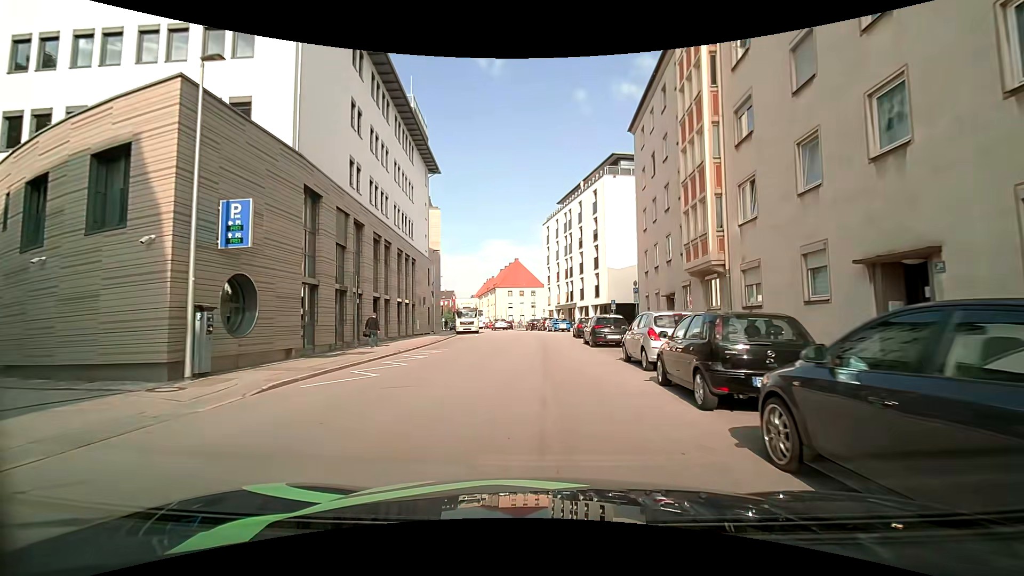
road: tertiary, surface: asphalt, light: Day
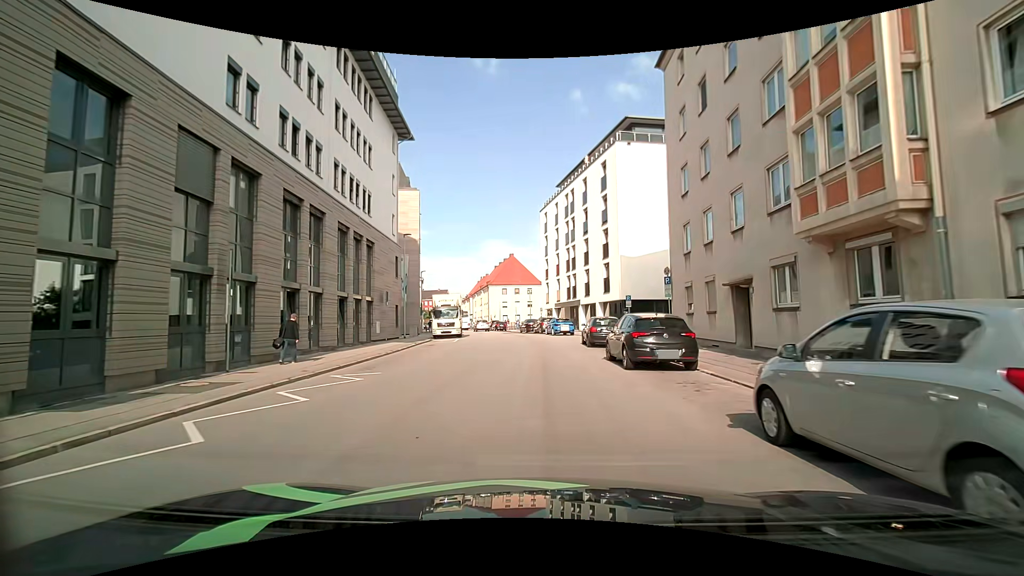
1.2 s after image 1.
(+0.1, +9.6) m; +1°
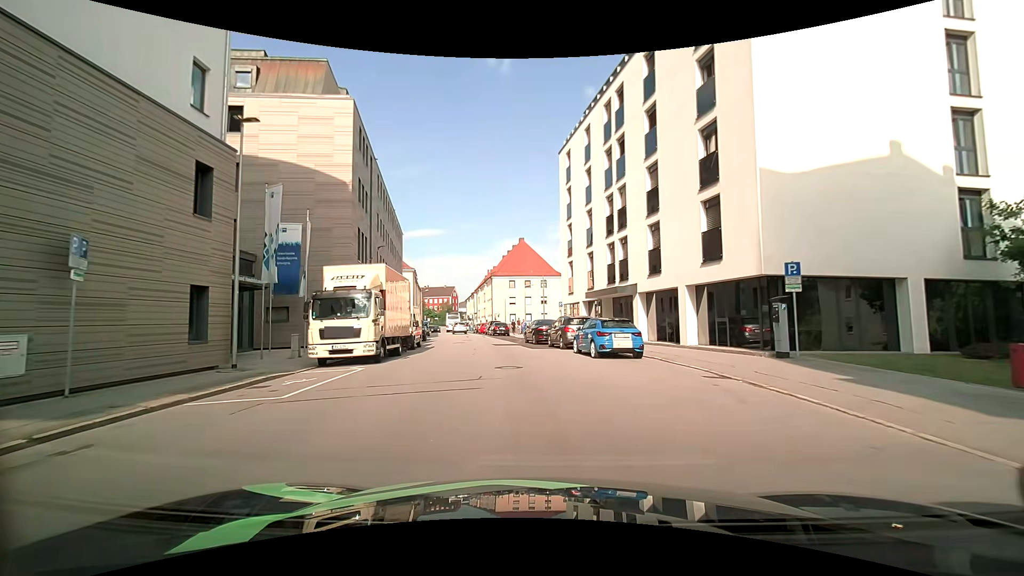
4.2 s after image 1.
(-0.3, +23.0) m; -2°
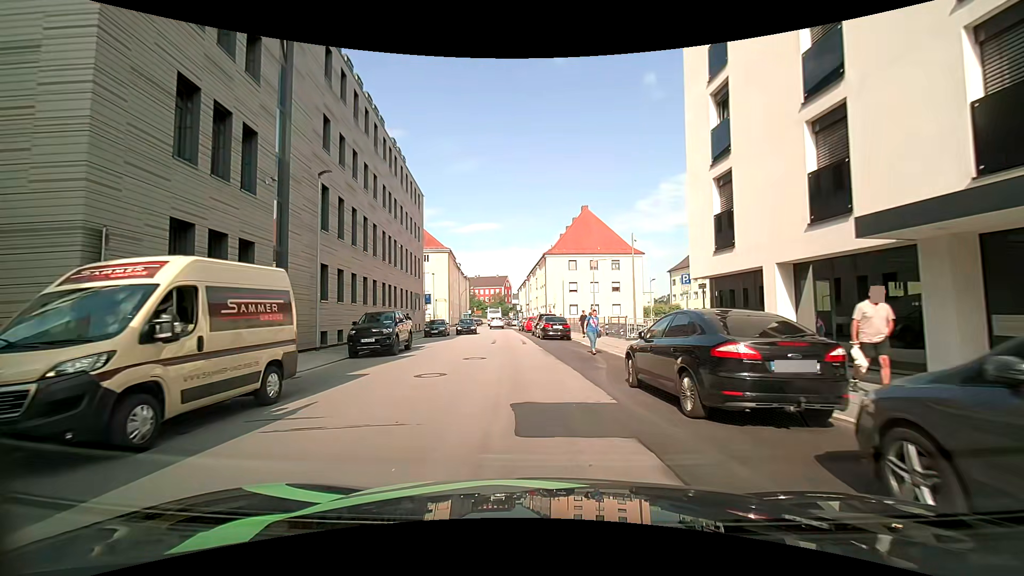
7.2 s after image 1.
(-1.1, +22.0) m; -8°
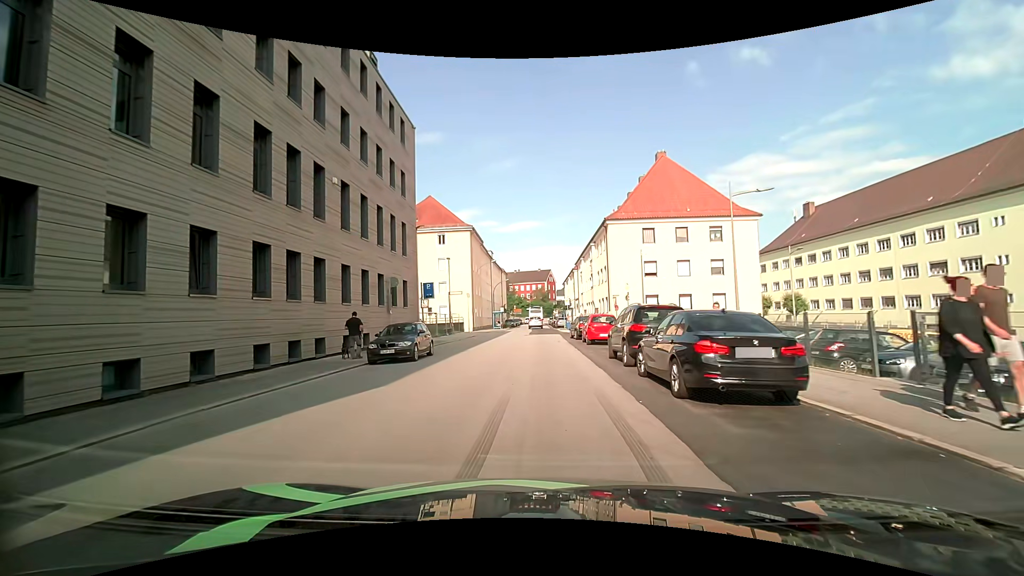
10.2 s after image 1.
(-0.5, +21.9) m; -4°
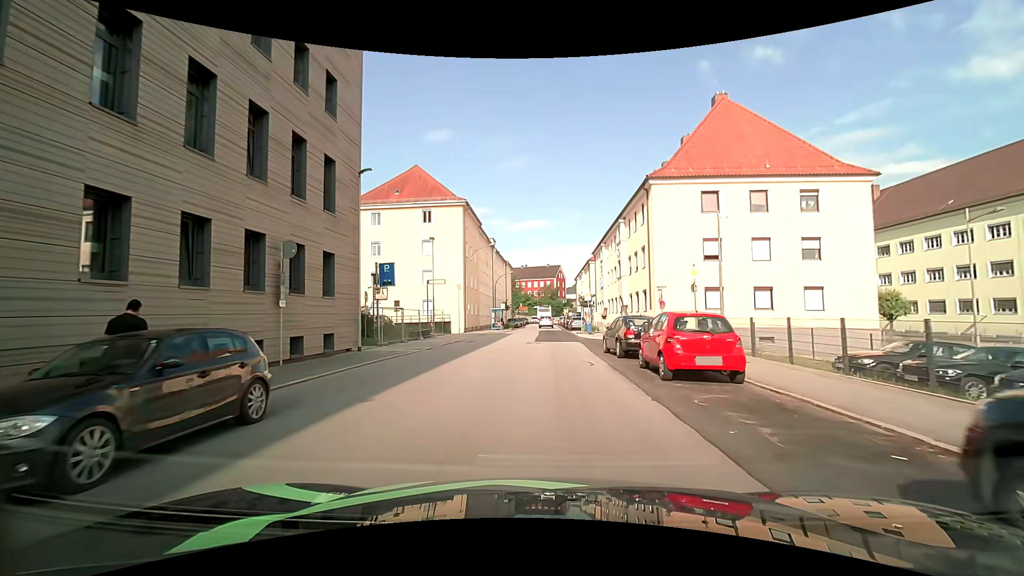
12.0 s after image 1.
(-0.1, +13.4) m; -2°
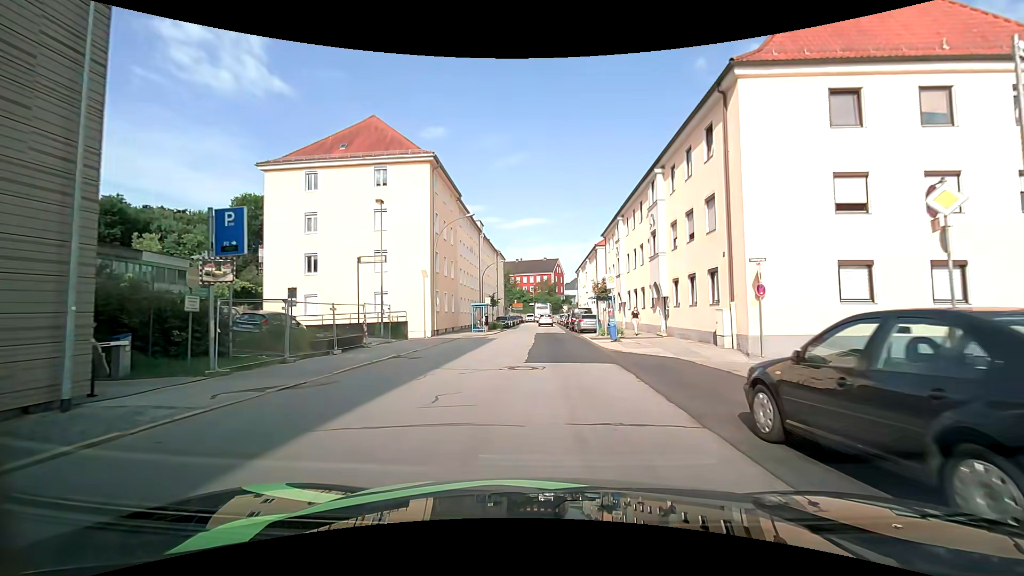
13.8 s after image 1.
(+0.3, +13.8) m; +1°
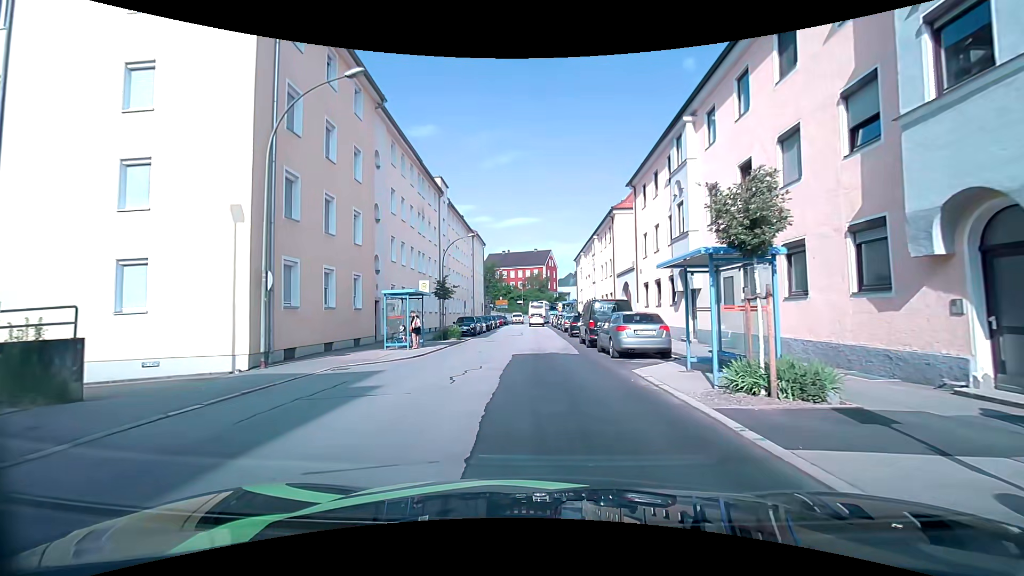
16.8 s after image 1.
(+0.3, +21.4) m; +1°
